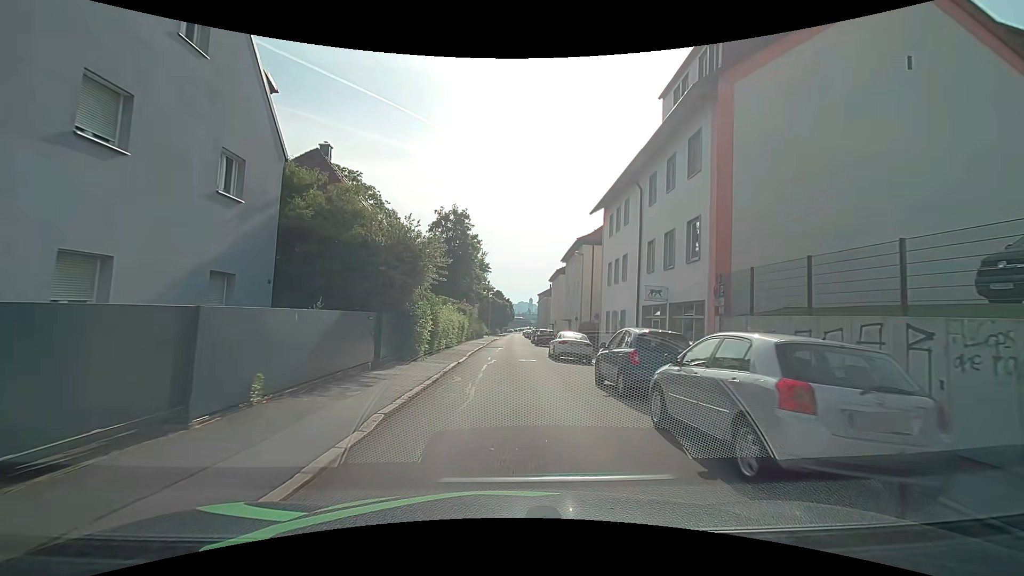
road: residential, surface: asphalt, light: Day
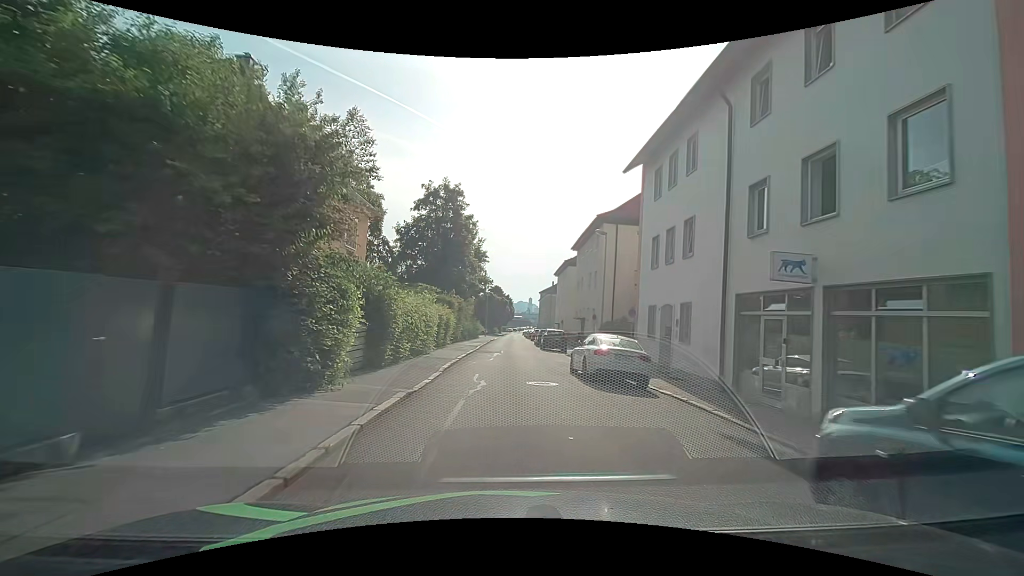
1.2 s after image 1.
(+0.1, +9.6) m; +1°
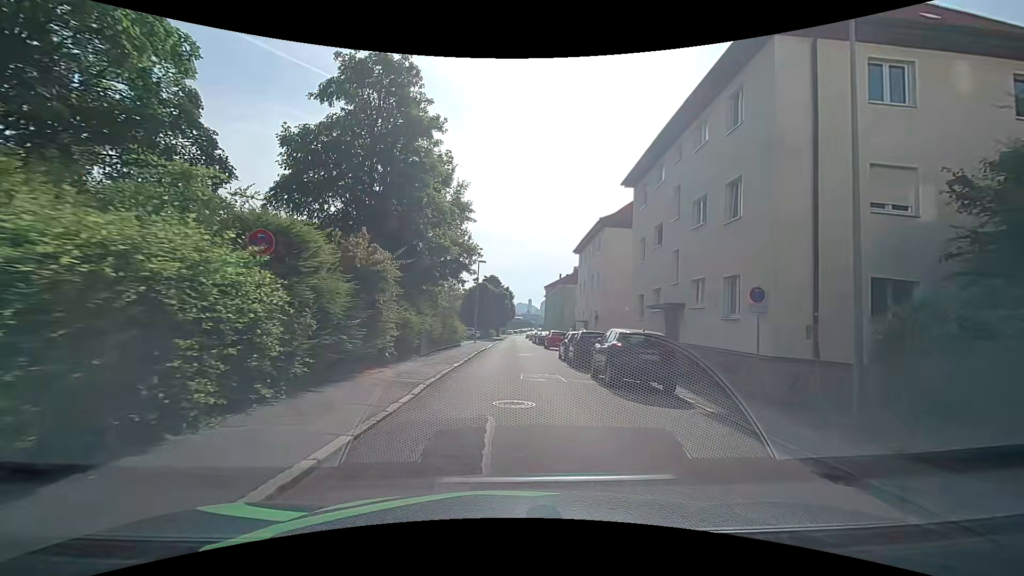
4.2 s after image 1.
(0.0, +23.5) m; 0°
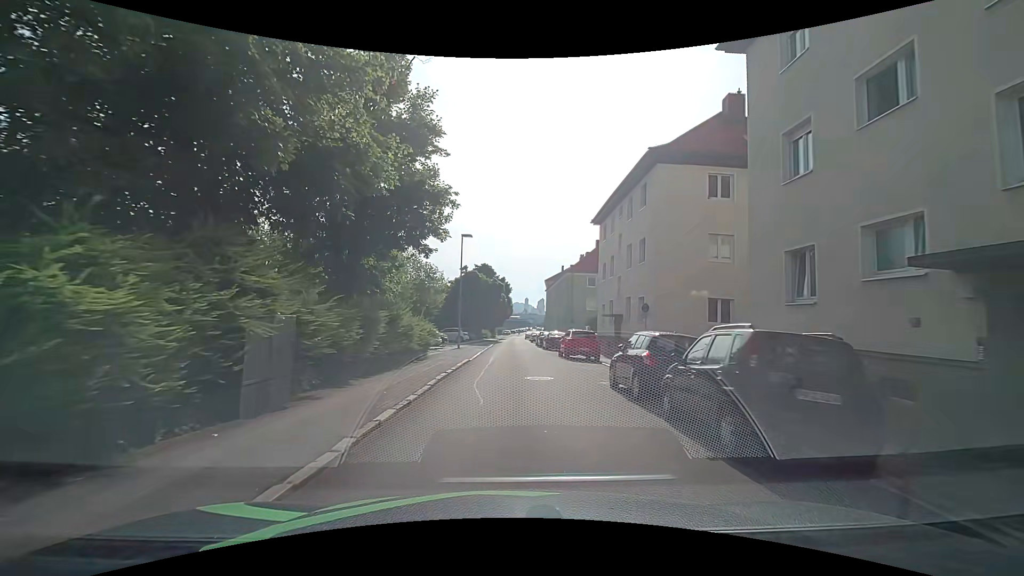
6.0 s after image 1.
(+0.1, +14.0) m; +1°
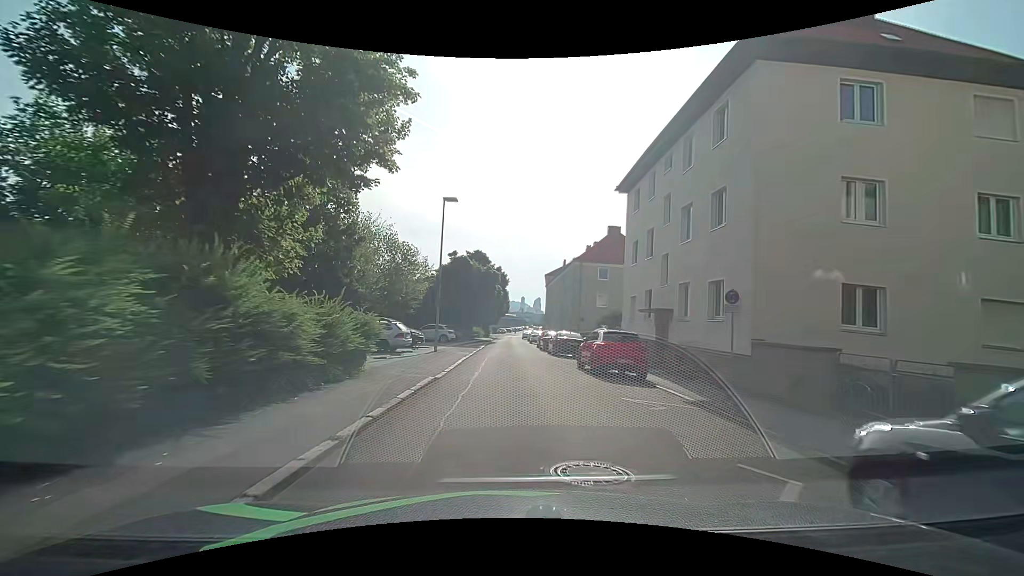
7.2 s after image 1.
(-0.1, +9.4) m; -1°
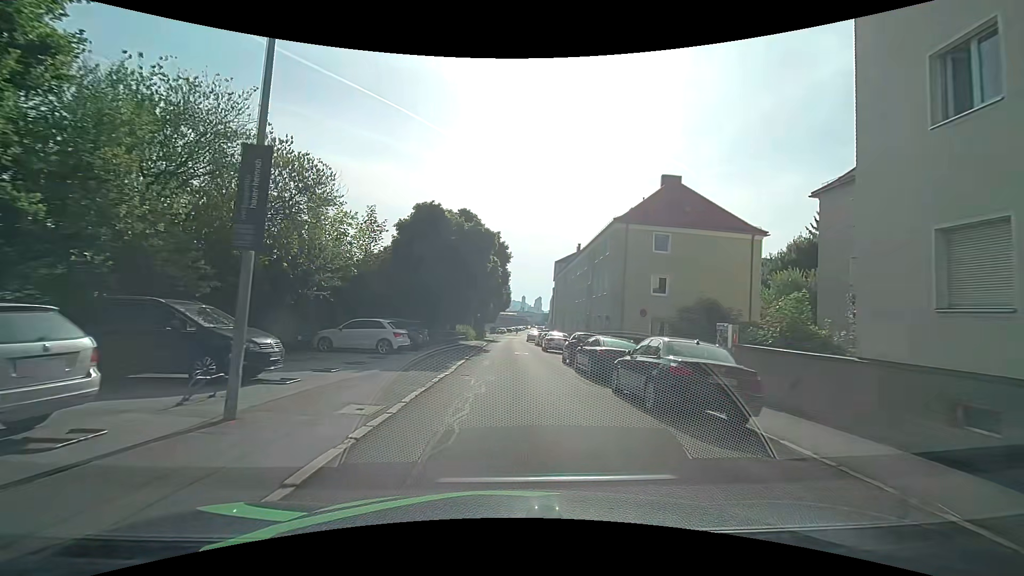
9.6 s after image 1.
(+0.1, +19.3) m; +1°
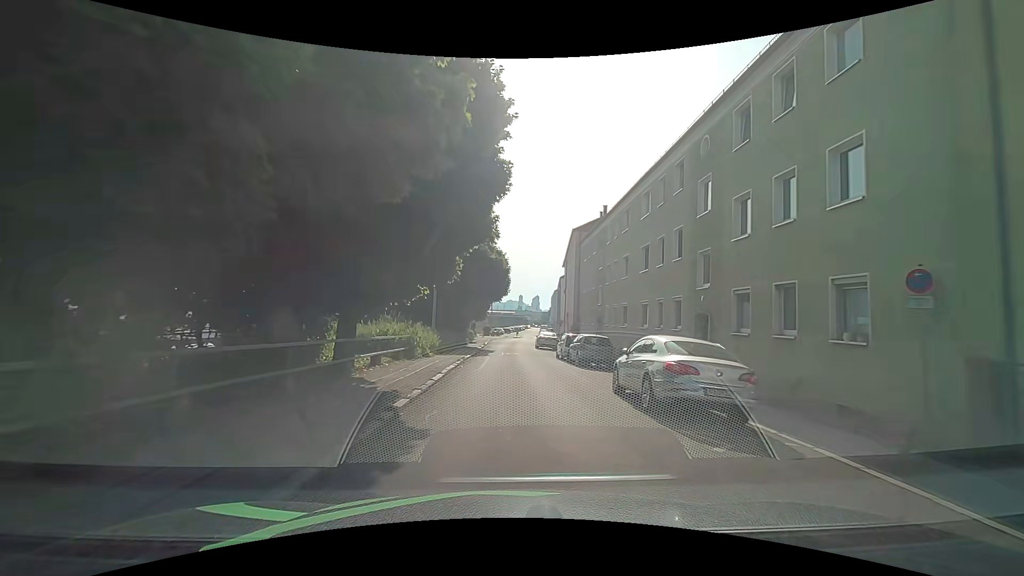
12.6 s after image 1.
(-0.2, +25.1) m; 0°
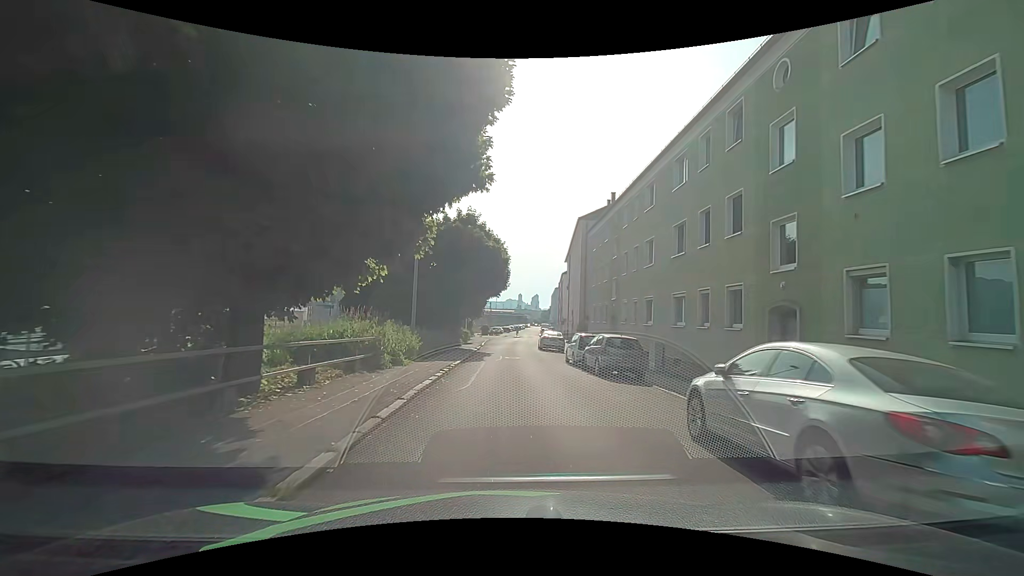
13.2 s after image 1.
(0.0, +5.0) m; +1°
(0, +10) (0, +20) (0, +30) (0, +40) (0, +50) (+1, +60) (+2, +70) (+3, +80) (+3, +90) (+3, +100) m
